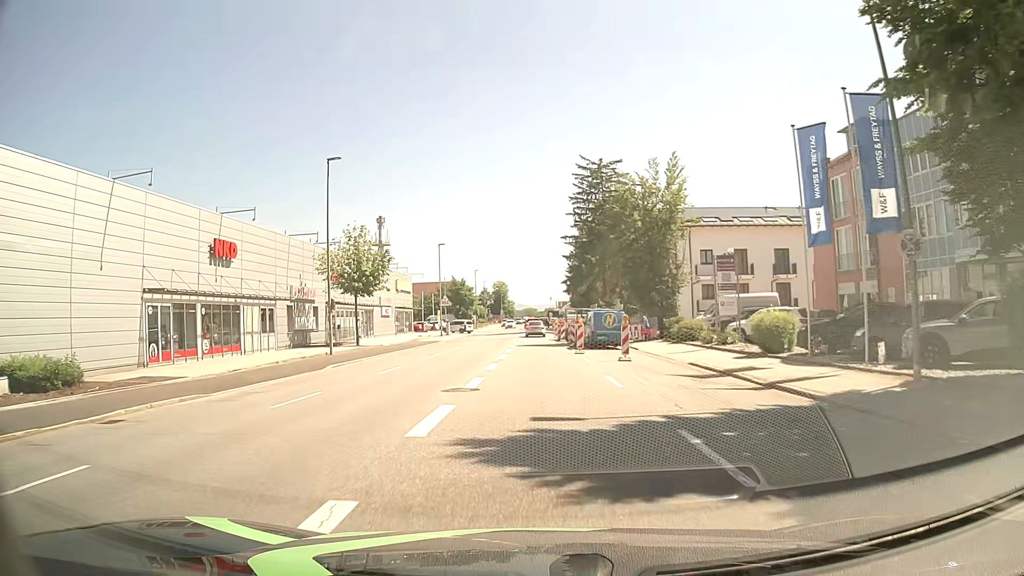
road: tertiary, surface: asphalt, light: Day
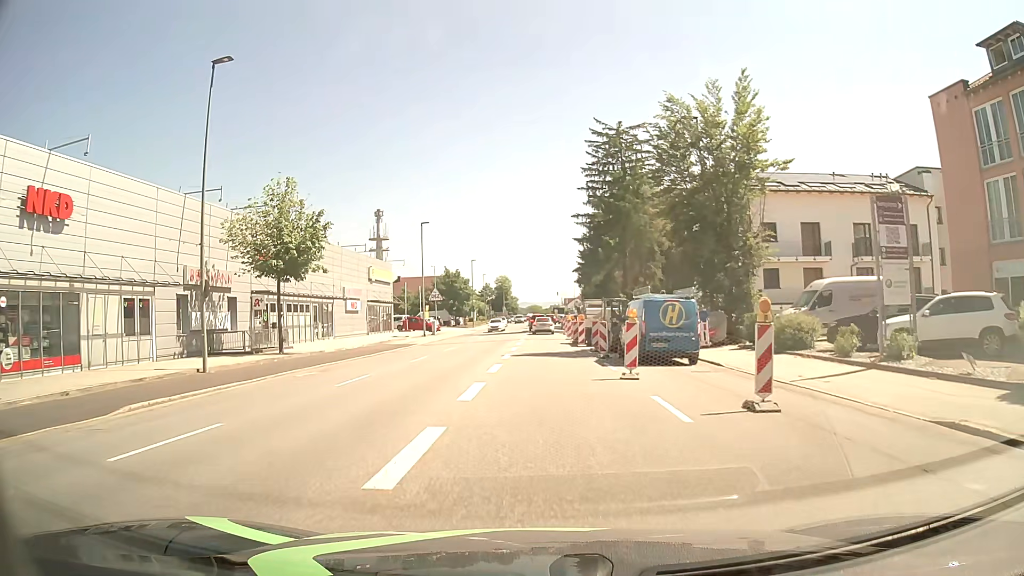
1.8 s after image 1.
(-0.1, +14.4) m; -1°
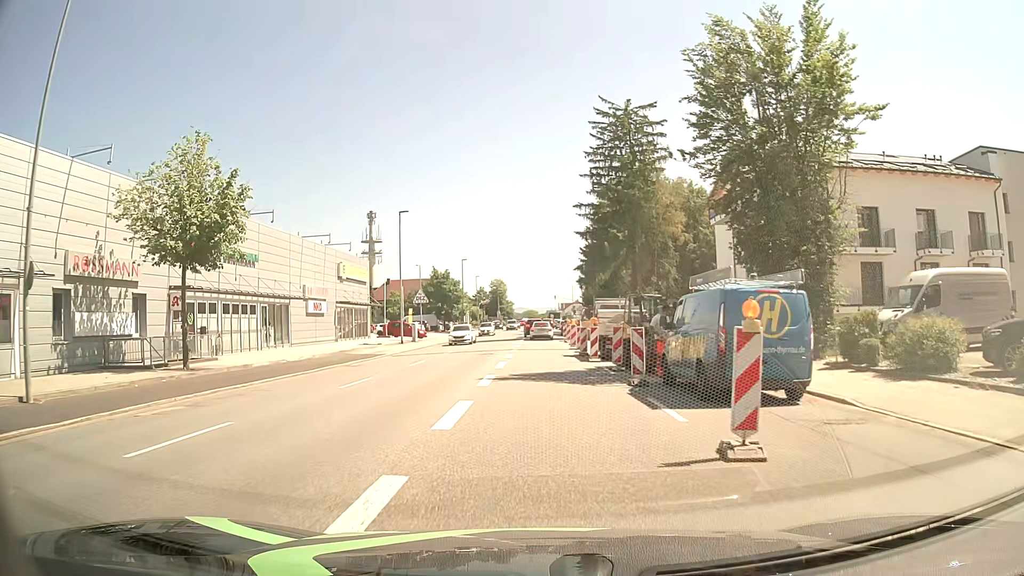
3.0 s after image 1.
(+0.1, +8.6) m; +1°
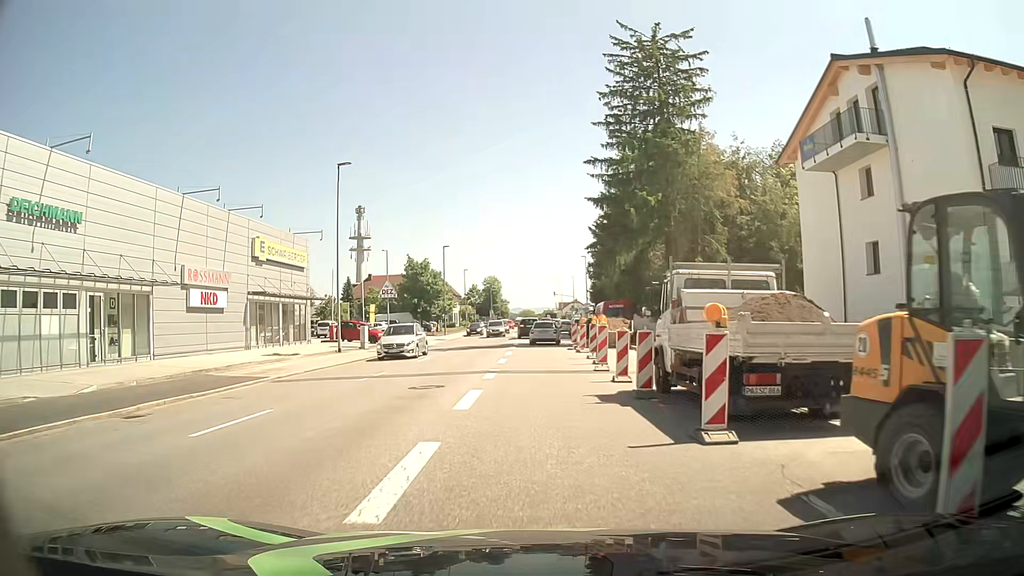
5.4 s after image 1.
(0.0, +16.2) m; 0°
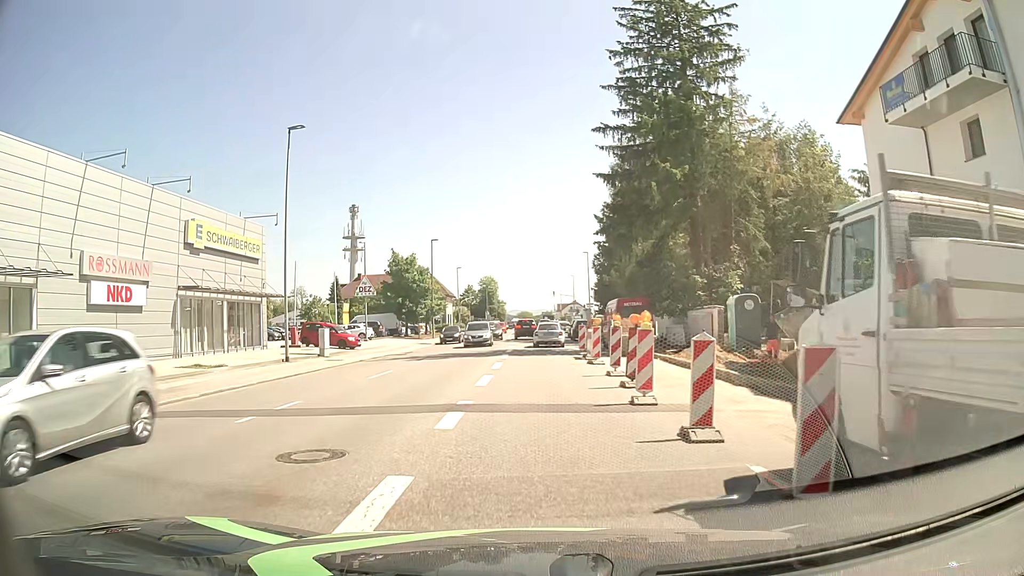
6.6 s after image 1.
(0.0, +7.6) m; 0°
